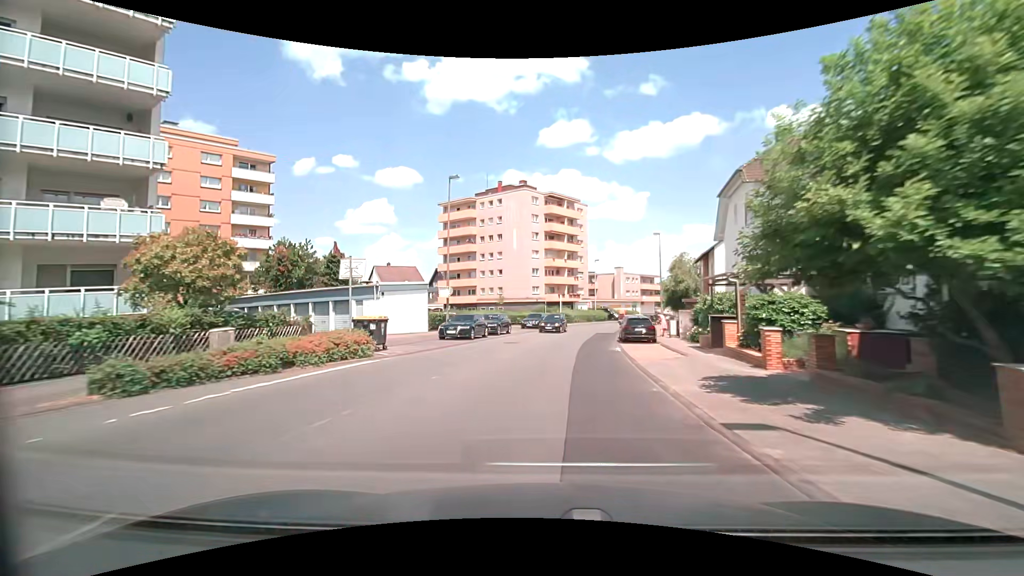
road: secondary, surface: asphalt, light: Day
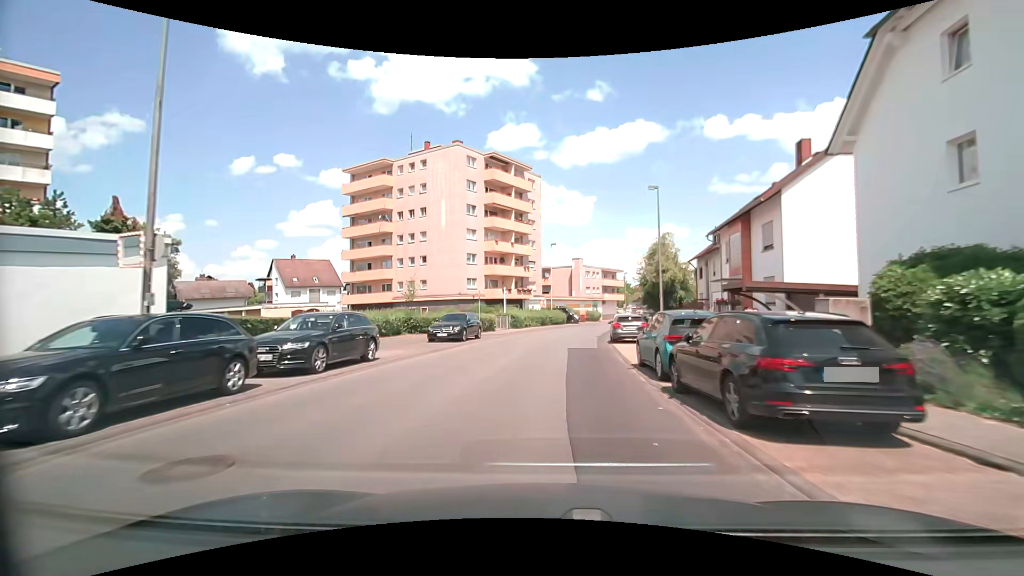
(+1.1, +20.9) m; +6°
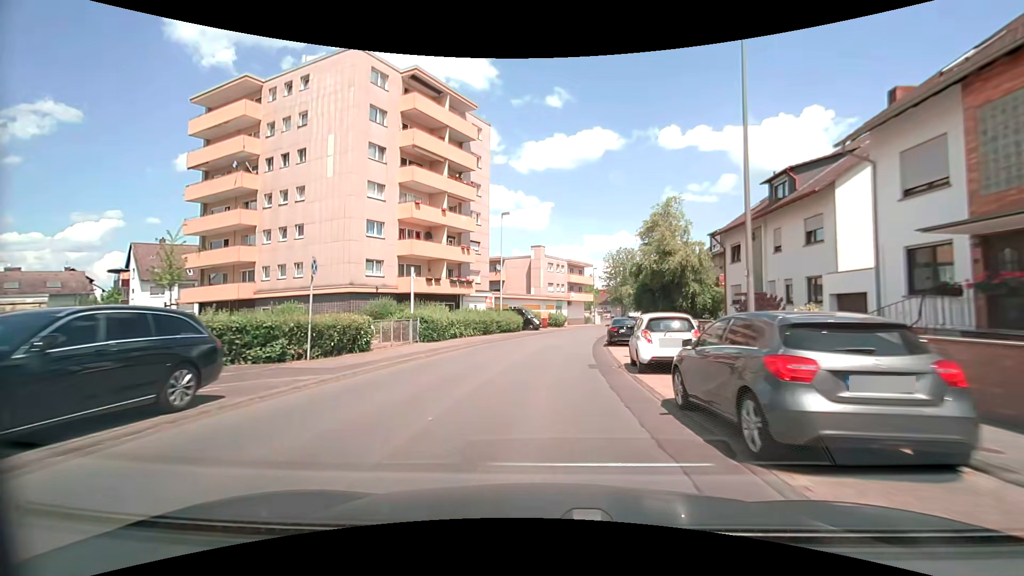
(+1.0, +20.6) m; +5°
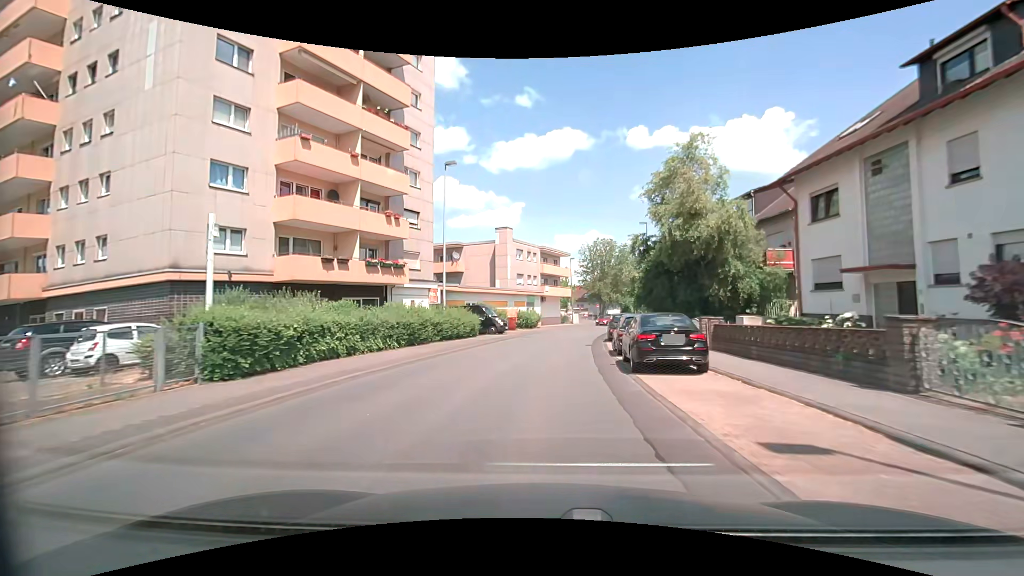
(+0.5, +13.8) m; +3°
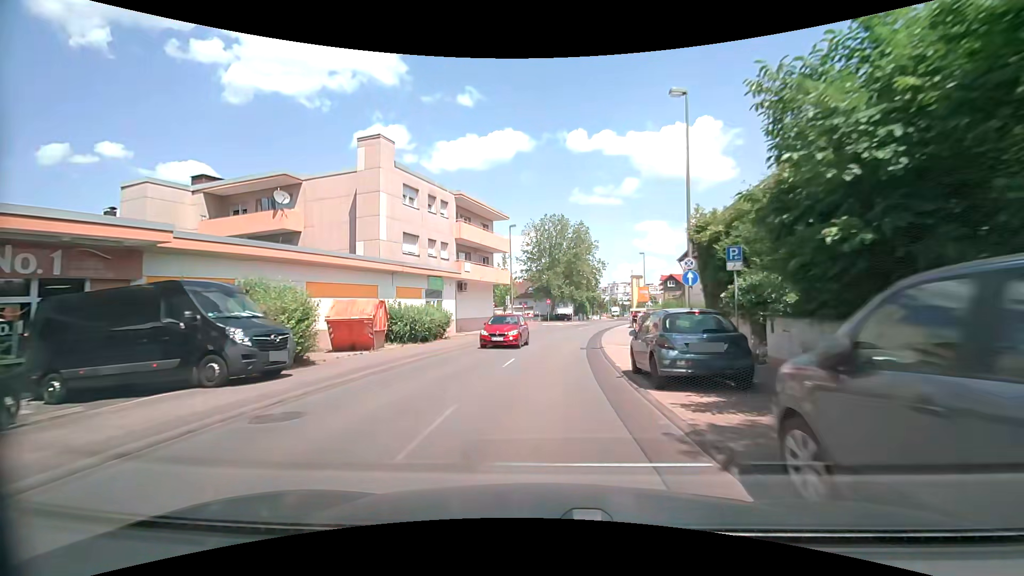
(+1.6, +27.8) m; +6°
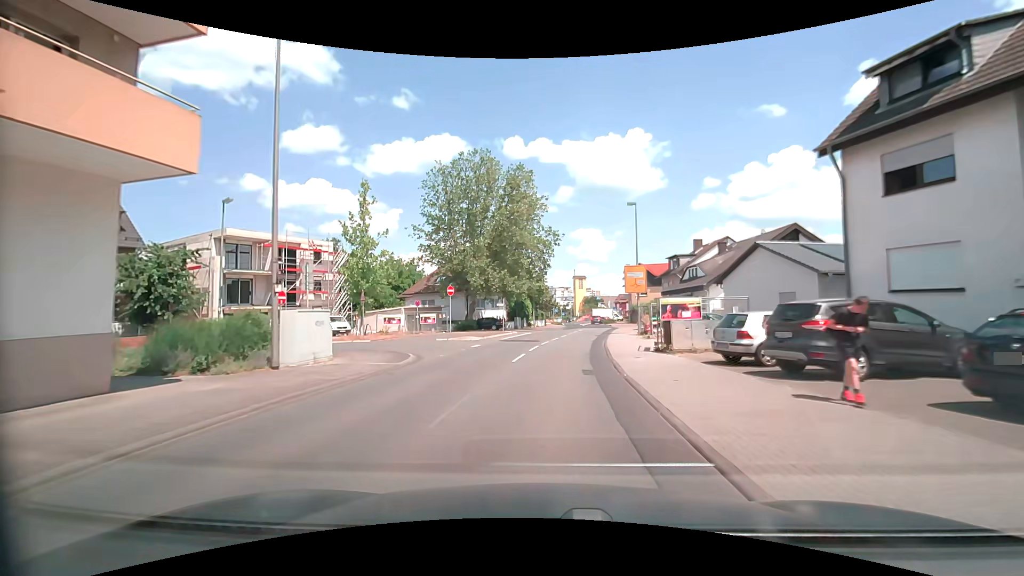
(+2.9, +35.1) m; +8°
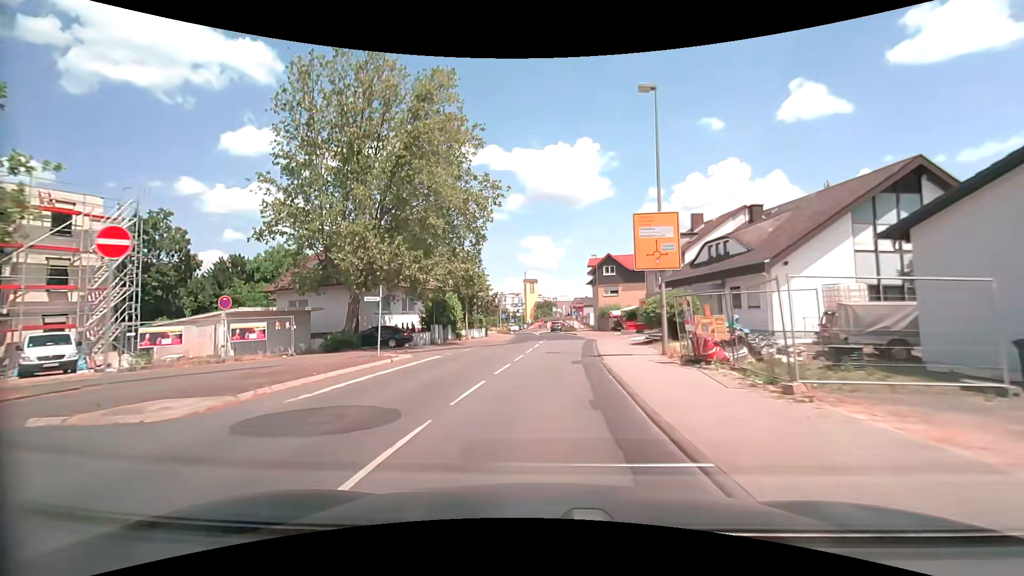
(+1.1, +21.1) m; +6°
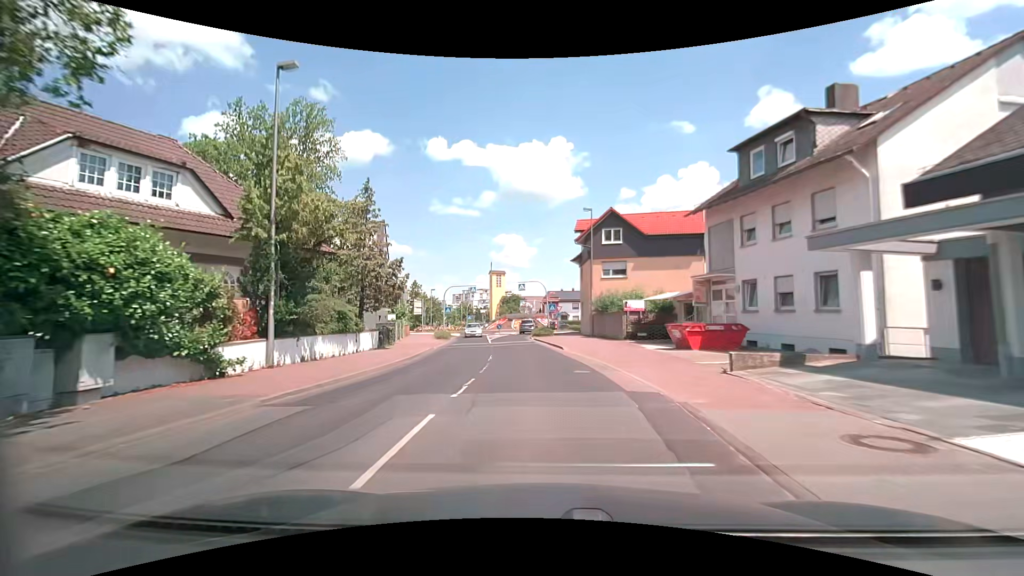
(+1.0, +27.5) m; +4°
(0, +10) (-1, +20) (-2, +30) (-2, +40) (-3, +50) (-2, +60) (+2, +69) (+8, +77) (+8, +87) (+1, +94) m
